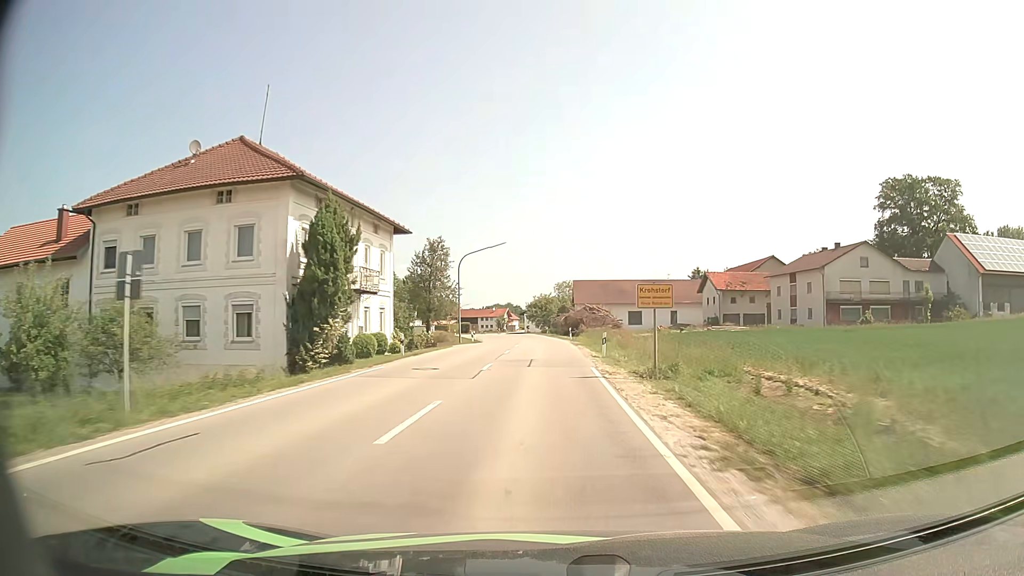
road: secondary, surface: asphalt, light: Day
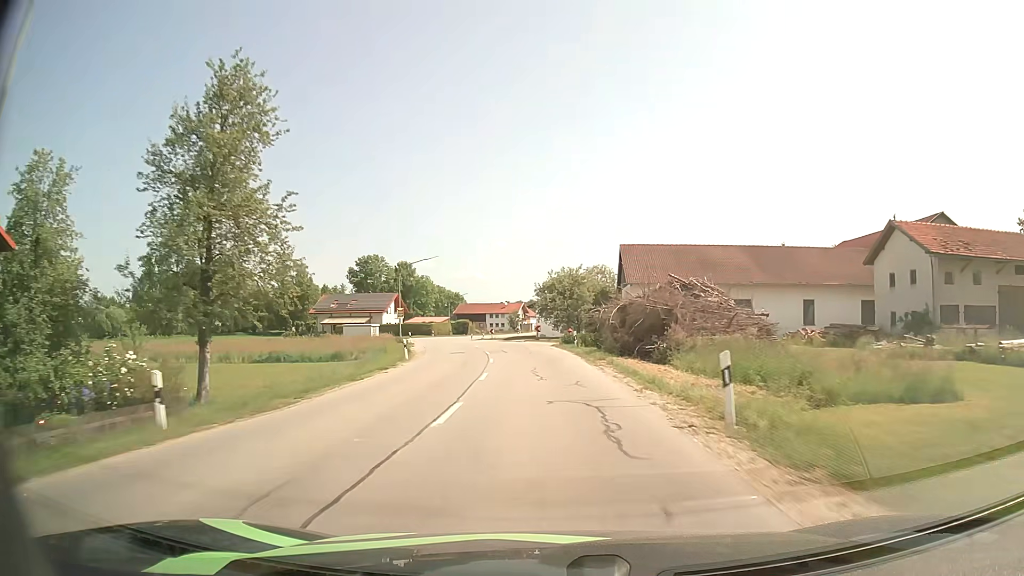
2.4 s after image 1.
(-0.3, +45.5) m; -2°
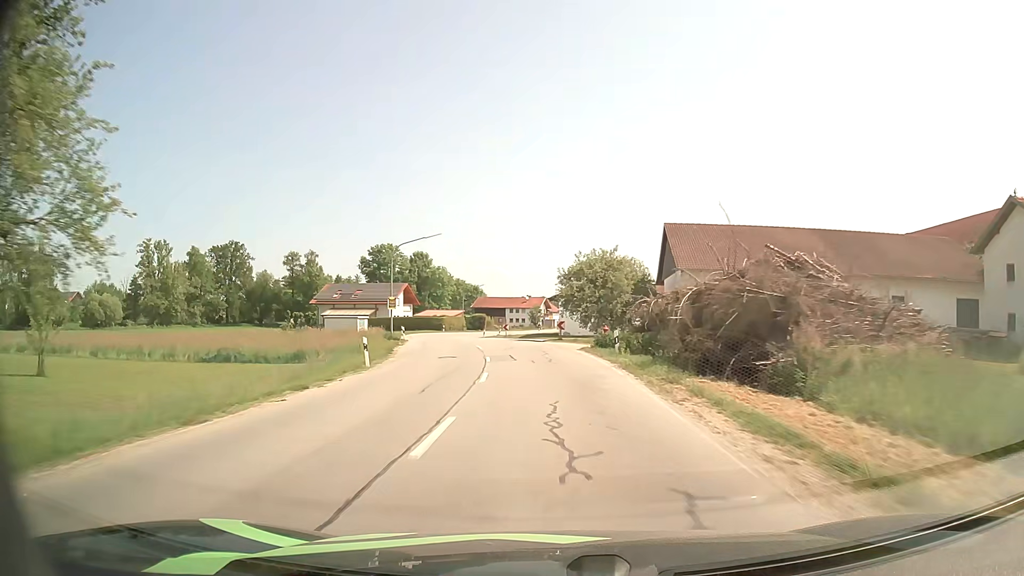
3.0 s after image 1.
(-0.1, +11.1) m; -2°
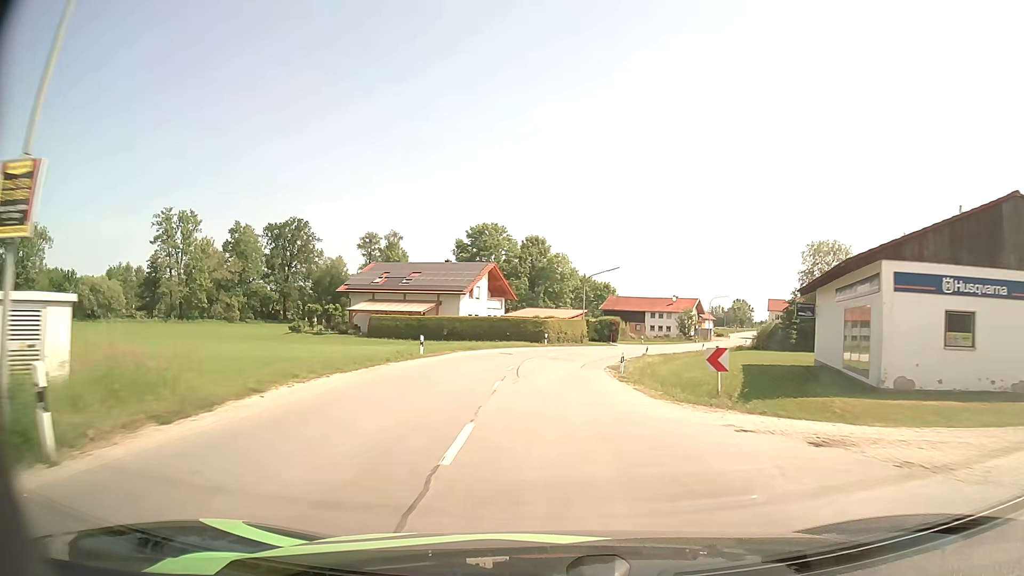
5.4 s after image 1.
(-4.3, +42.8) m; -11°
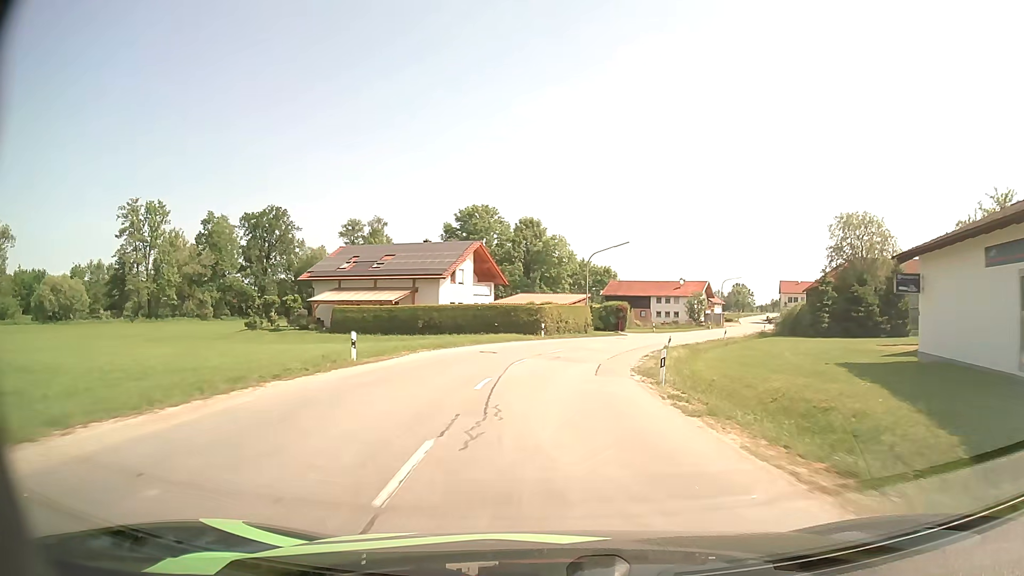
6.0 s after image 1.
(0.0, +10.4) m; 0°
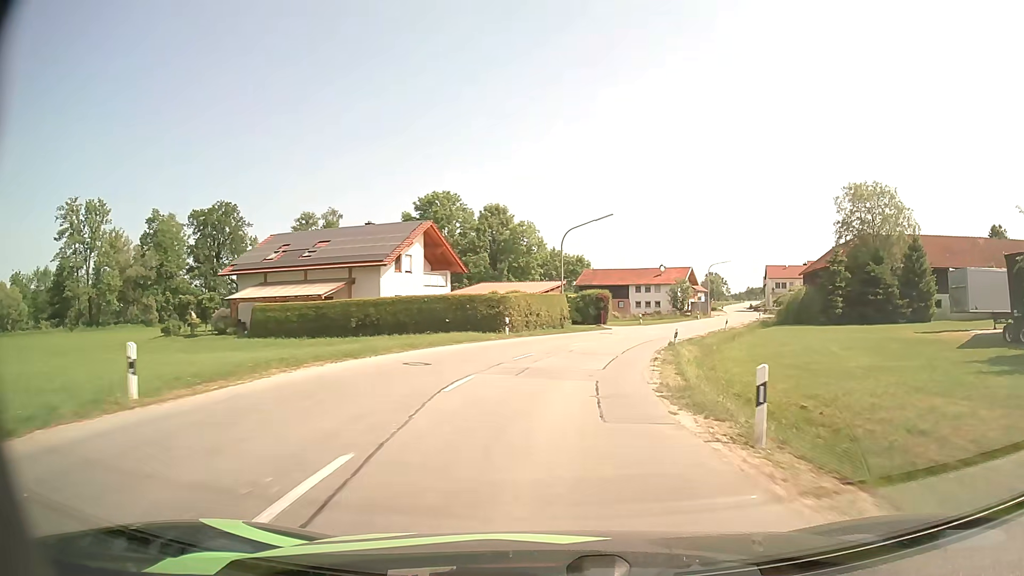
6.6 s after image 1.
(+0.1, +10.2) m; +2°
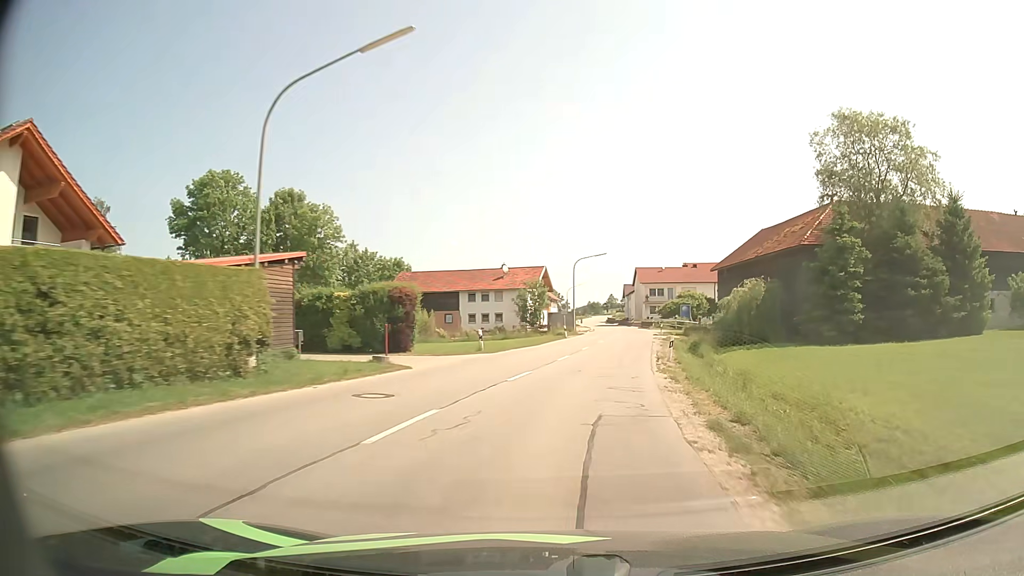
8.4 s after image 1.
(+3.3, +29.8) m; +13°
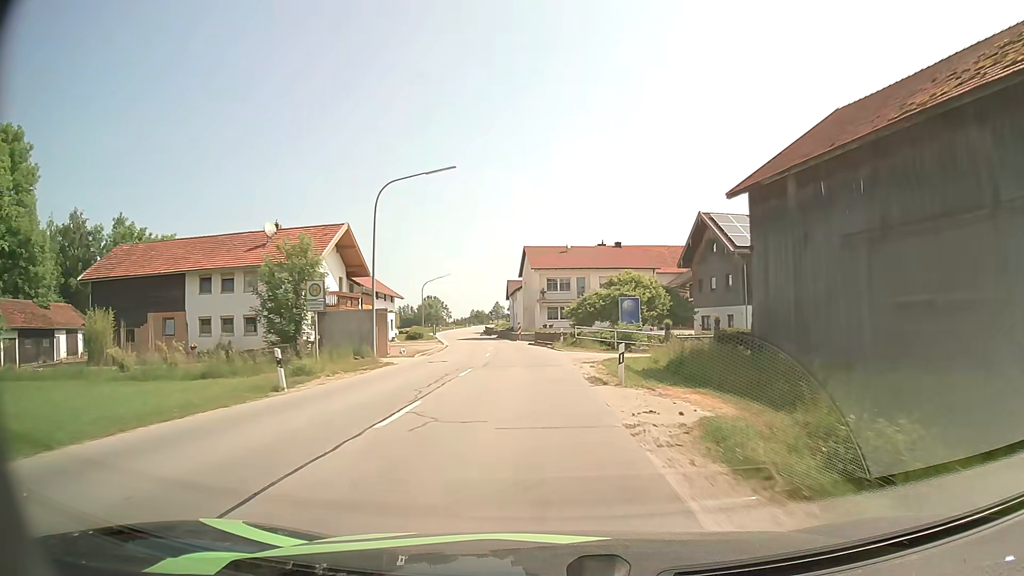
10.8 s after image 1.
(+5.7, +40.8) m; +10°
(0, +10) (0, +20) (-1, +30) (-2, +40) (-3, +50) (-5, +60) (-7, +70) (-8, +79) (-10, +89) (-11, +99) m
